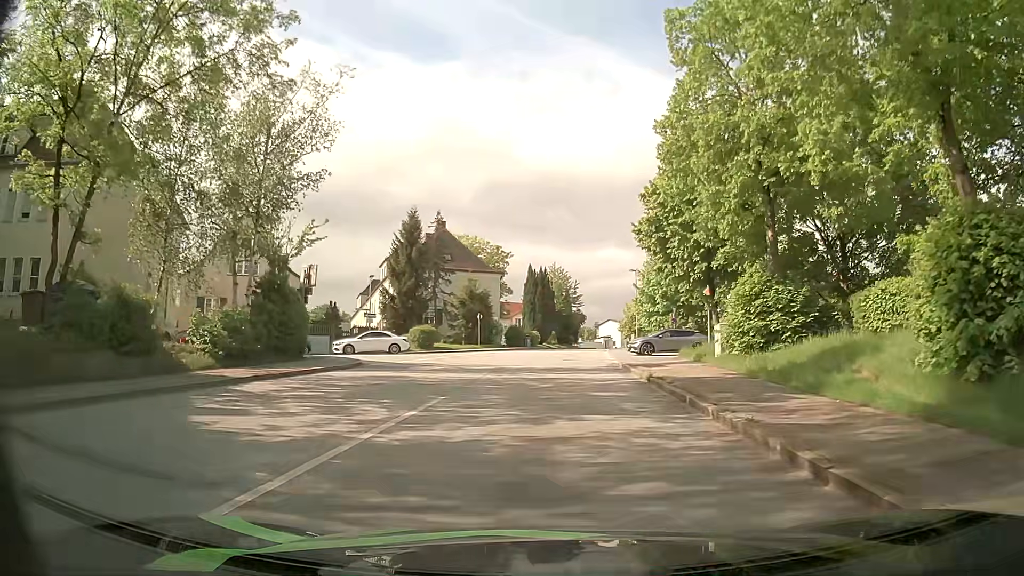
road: residential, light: Day
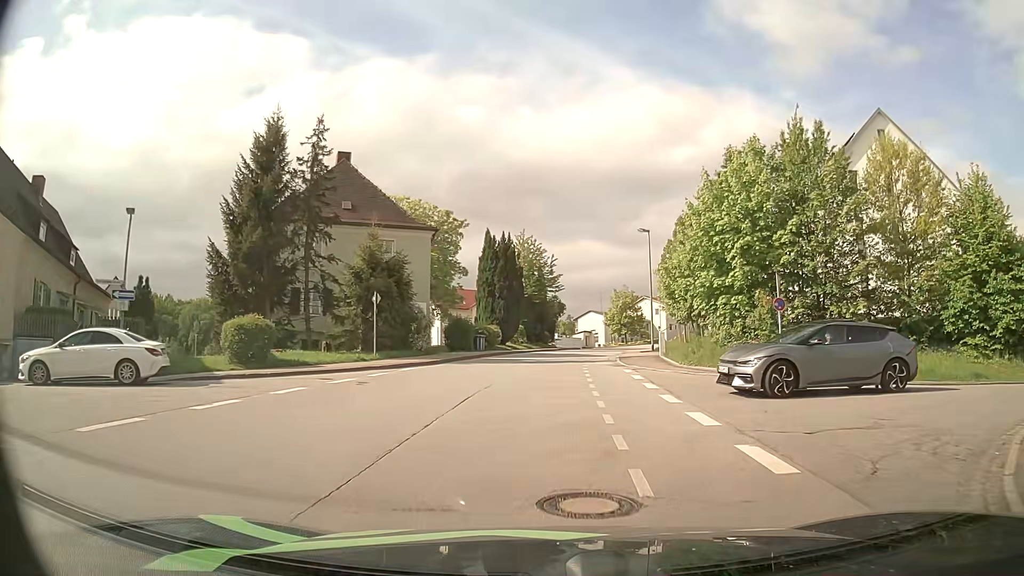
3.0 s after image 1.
(-0.1, +25.3) m; +1°
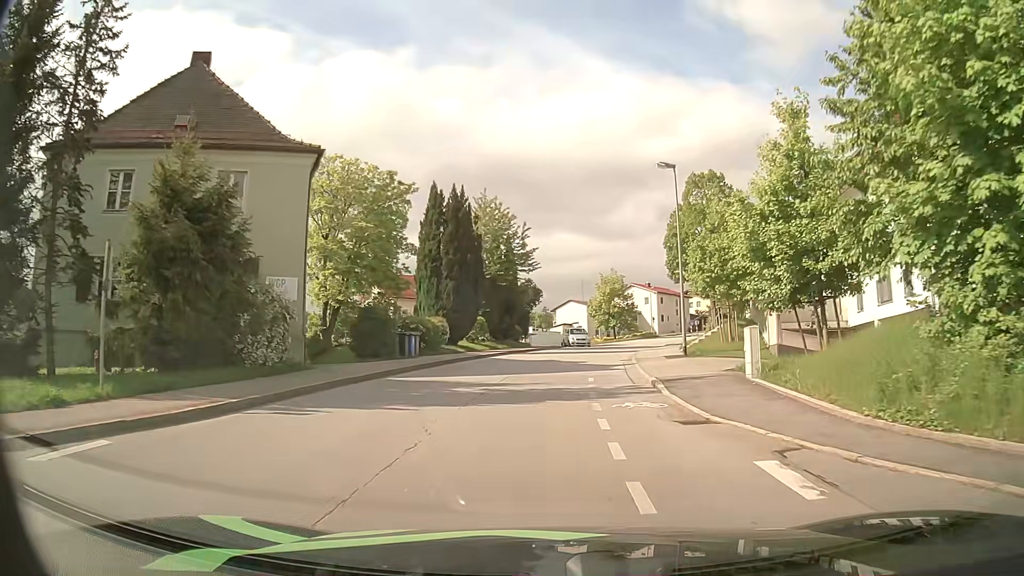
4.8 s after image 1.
(+0.2, +16.6) m; +2°
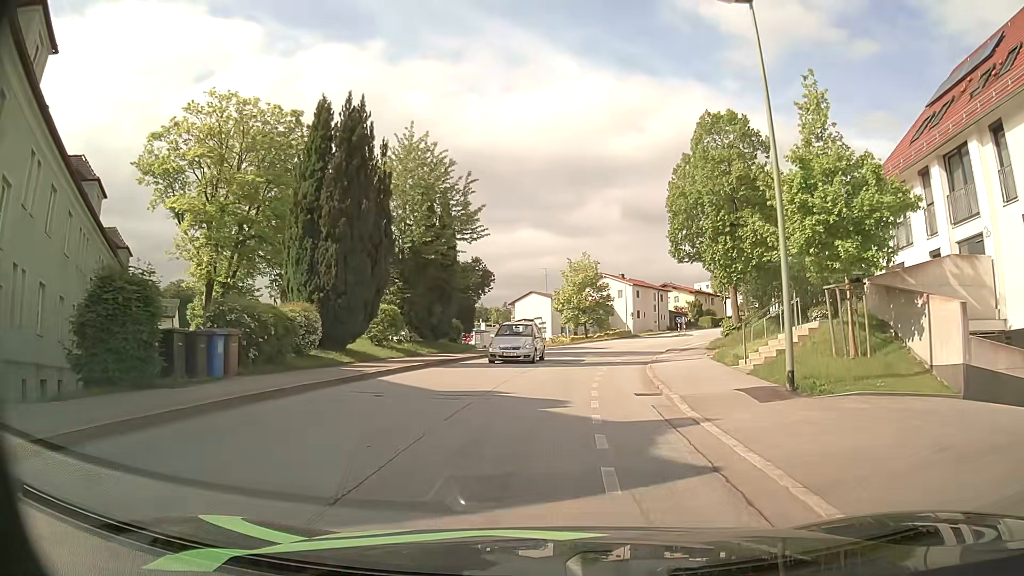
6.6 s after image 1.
(+0.4, +15.3) m; +3°
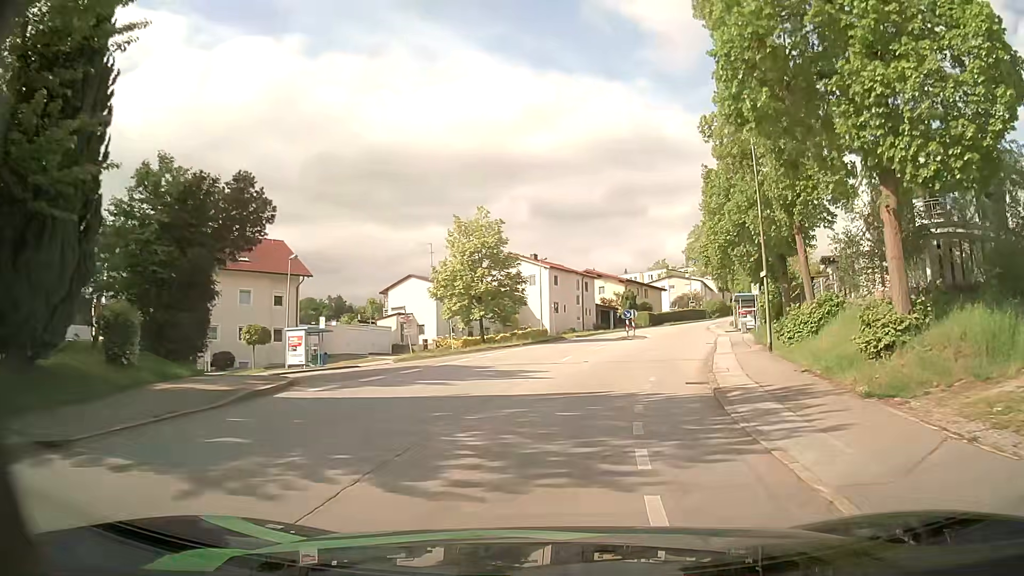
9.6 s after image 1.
(+1.6, +25.1) m; +8°
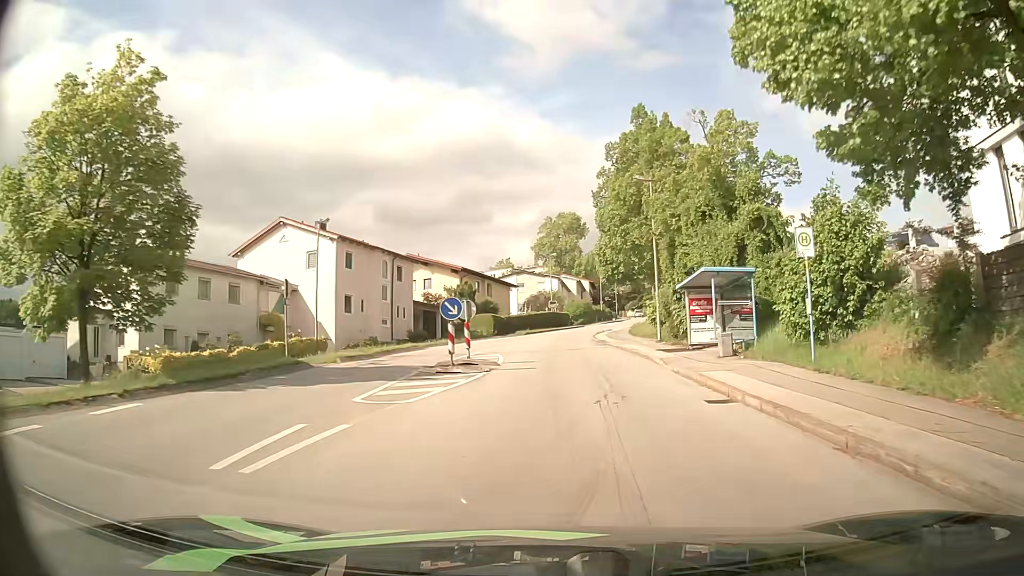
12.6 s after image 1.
(+3.1, +27.2) m; +13°
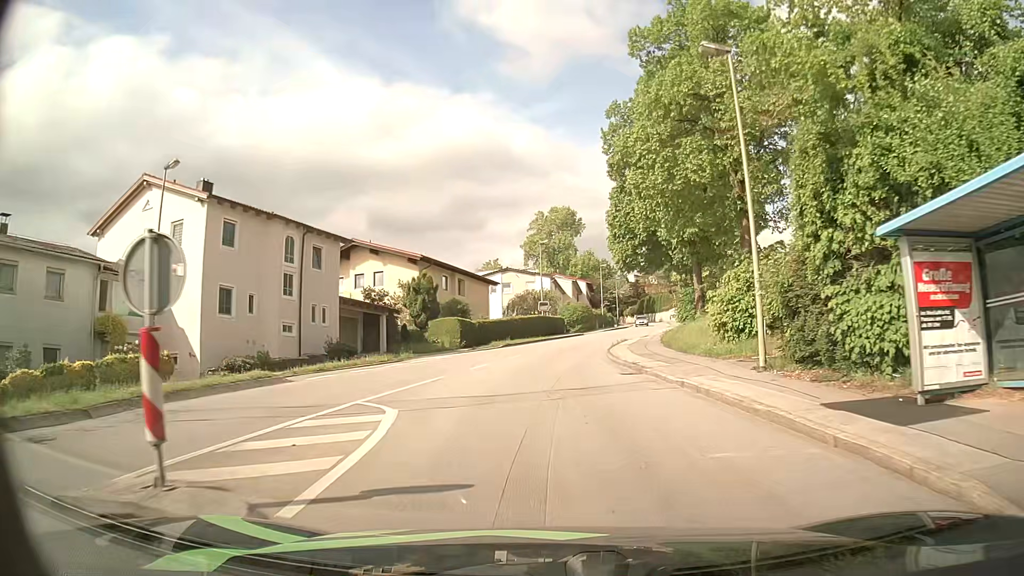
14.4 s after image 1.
(+0.3, +16.8) m; +1°
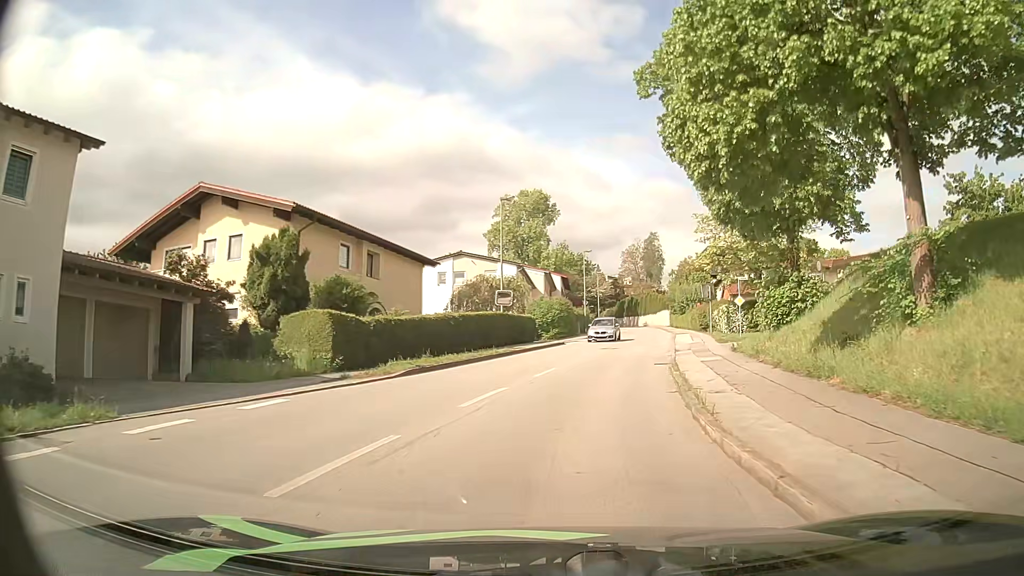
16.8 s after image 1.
(+0.1, +21.1) m; +3°
(0, +10) (+2, +20) (+3, +30) (+5, +40) (+7, +49) (+9, +59) (+10, +69) (+12, +79) (+13, +89) (+14, +99) m
